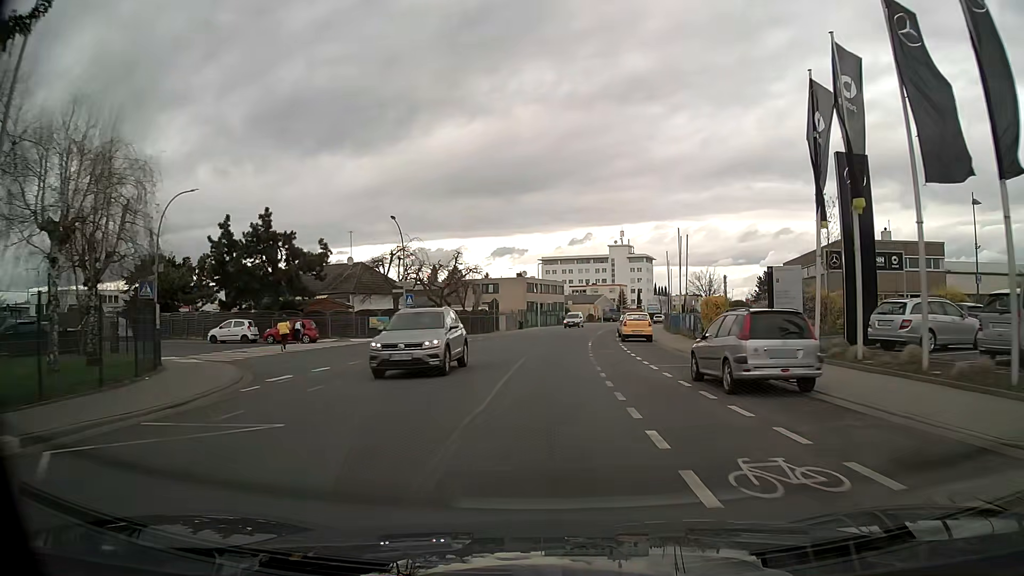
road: tertiary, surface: asphalt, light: Day
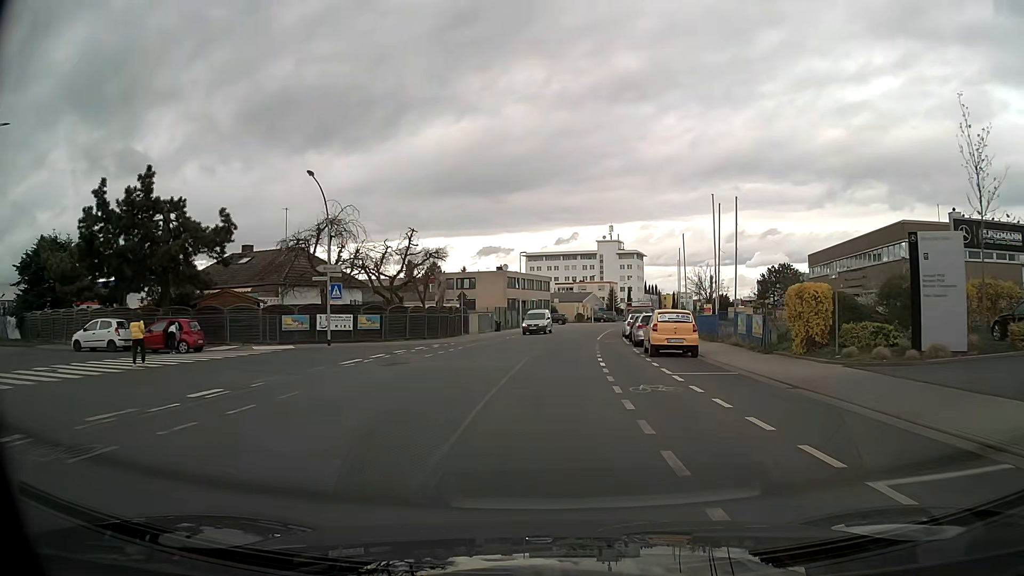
(0.0, +13.5) m; +1°
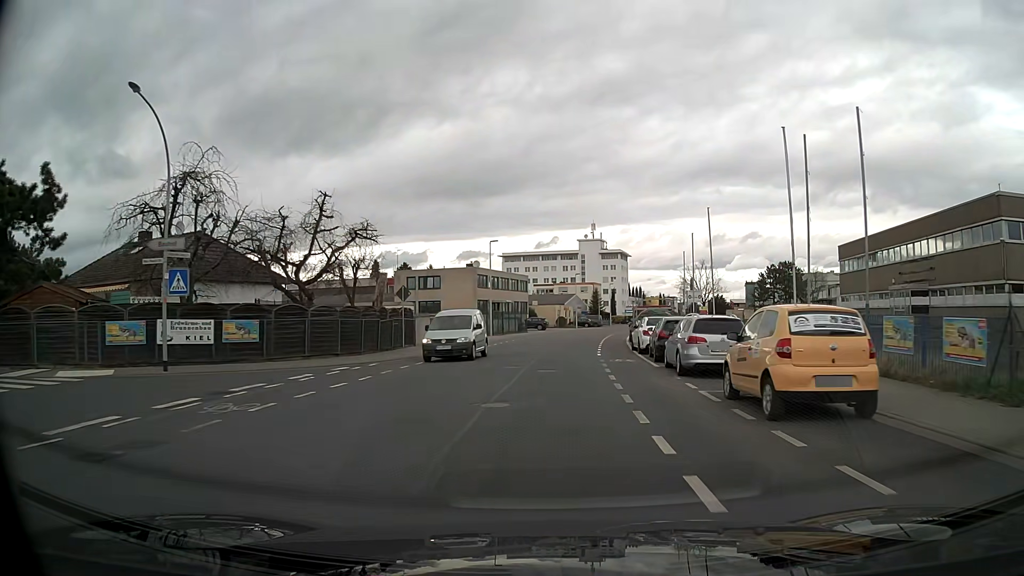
(+0.2, +13.4) m; +2°
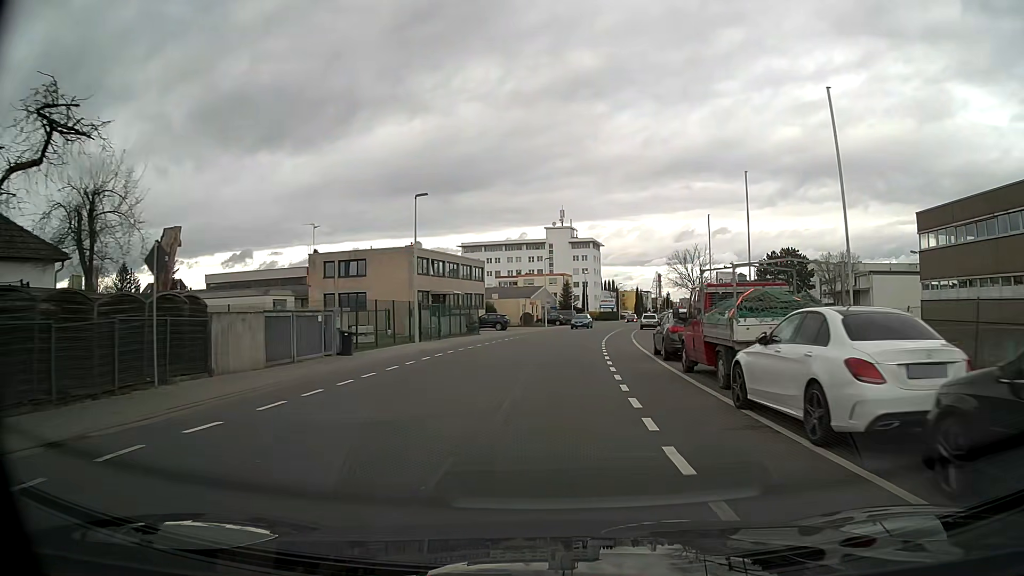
(+0.4, +19.8) m; +2°
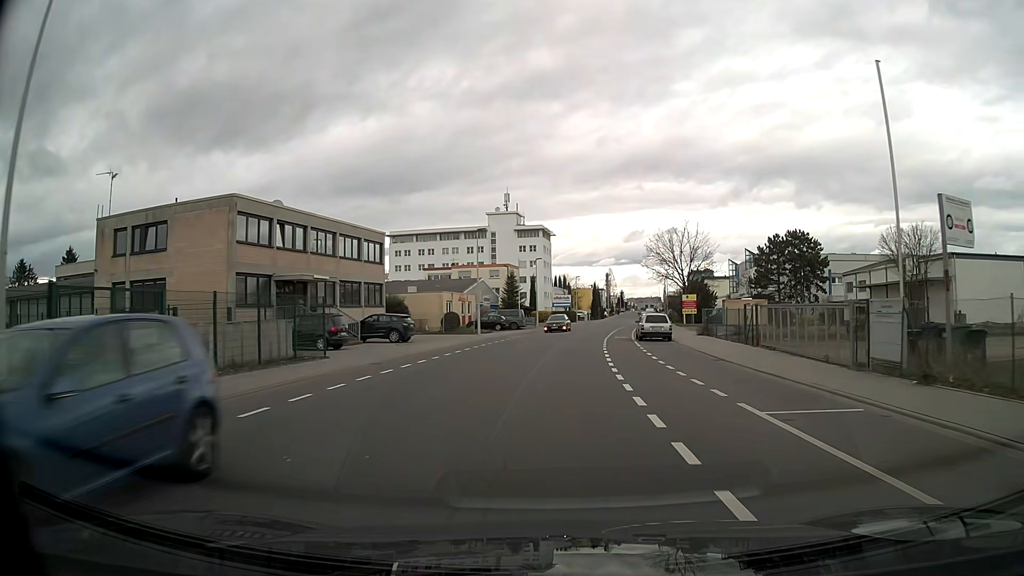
(+1.0, +26.5) m; +5°
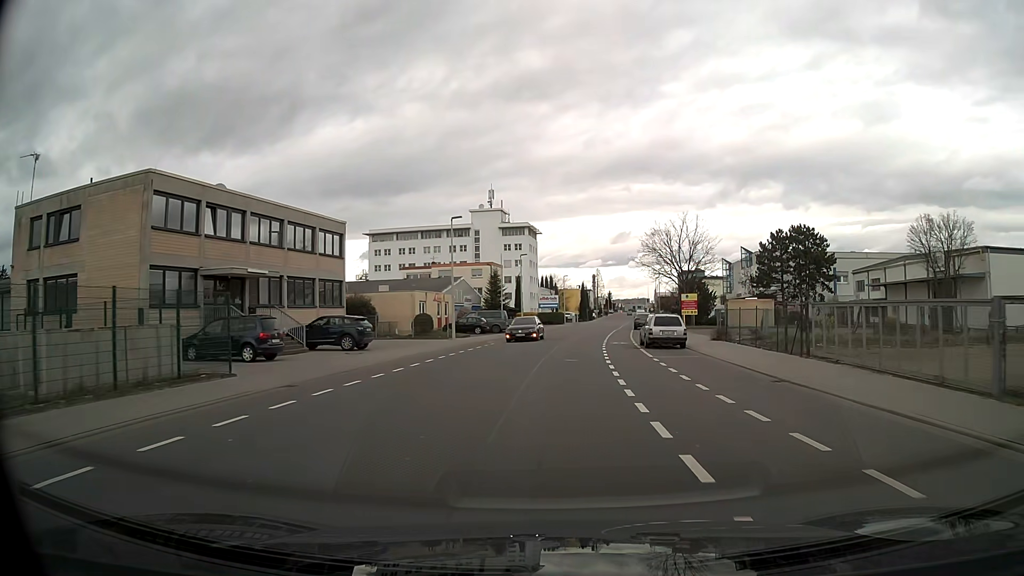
(0.0, +6.7) m; +1°
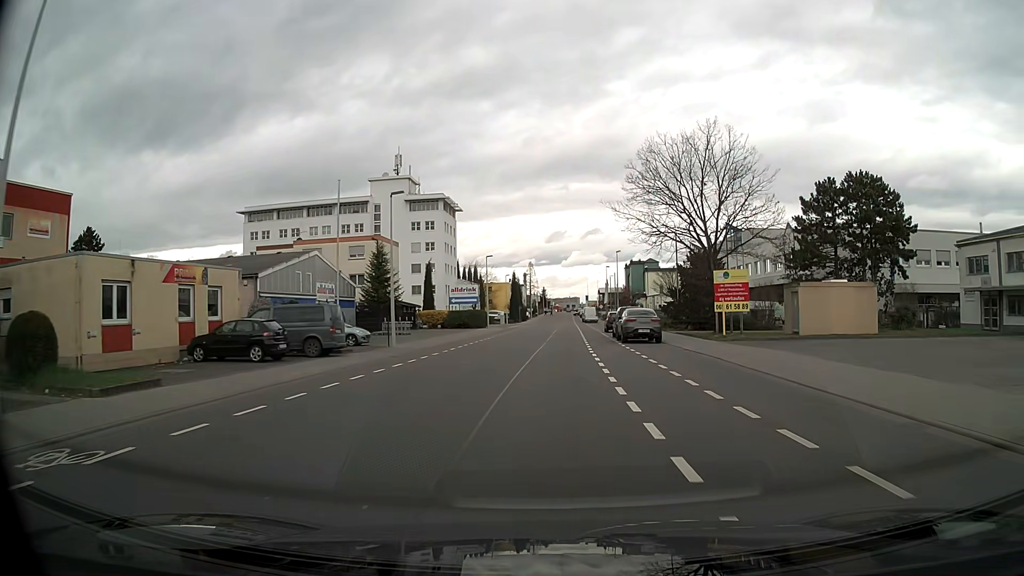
(+1.8, +34.1) m; +6°
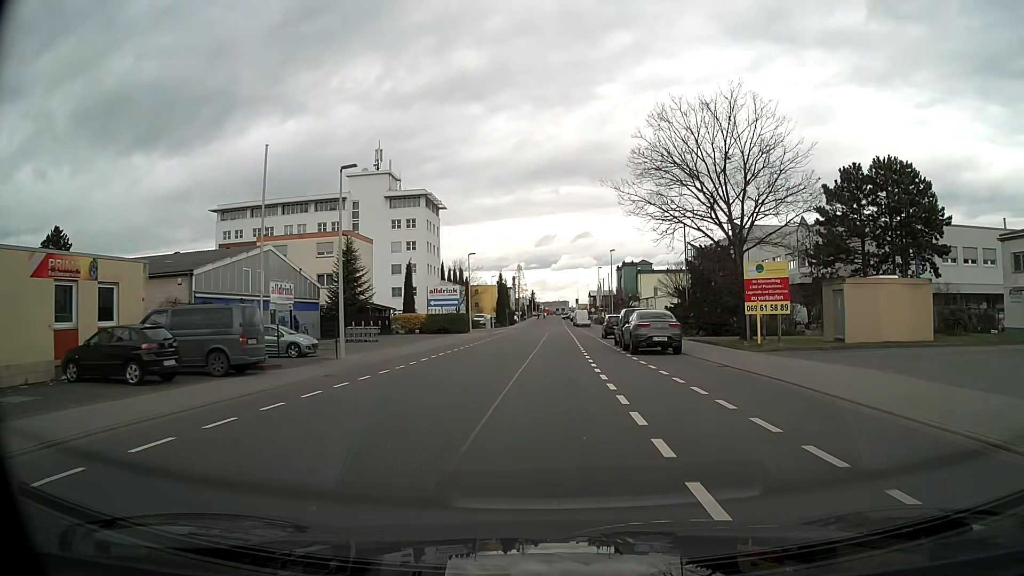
(+0.1, +7.0) m; +1°
(0, +10) (0, +20) (0, +30) (+1, +40) (+1, +50) (+1, +60) (+1, +70) (+2, +80) (+2, +90) (+2, +100) m
